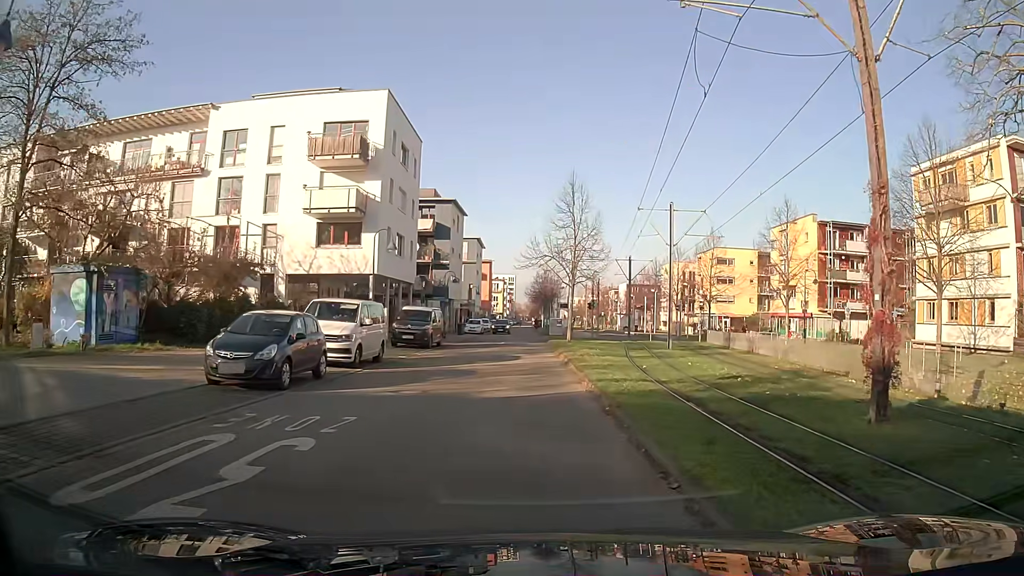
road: residential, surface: asphalt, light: Day
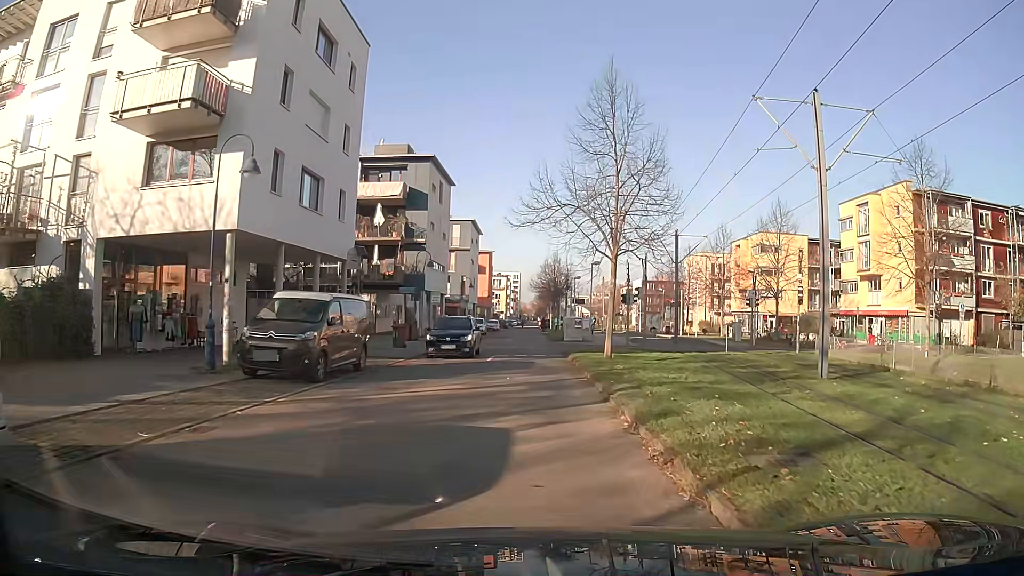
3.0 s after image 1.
(0.0, +17.6) m; 0°
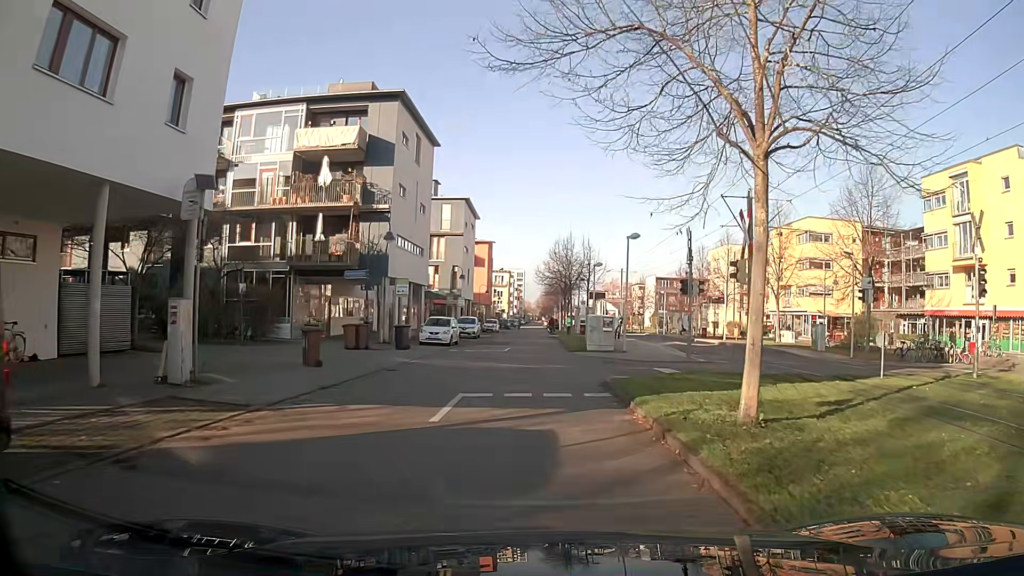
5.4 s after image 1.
(-0.1, +13.9) m; 0°
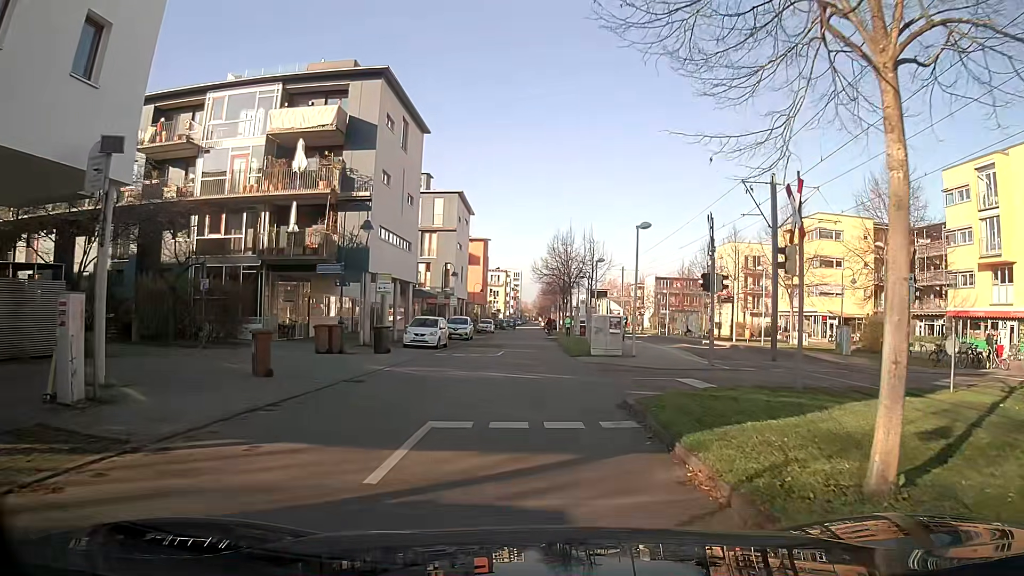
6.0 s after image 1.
(0.0, +3.5) m; 0°
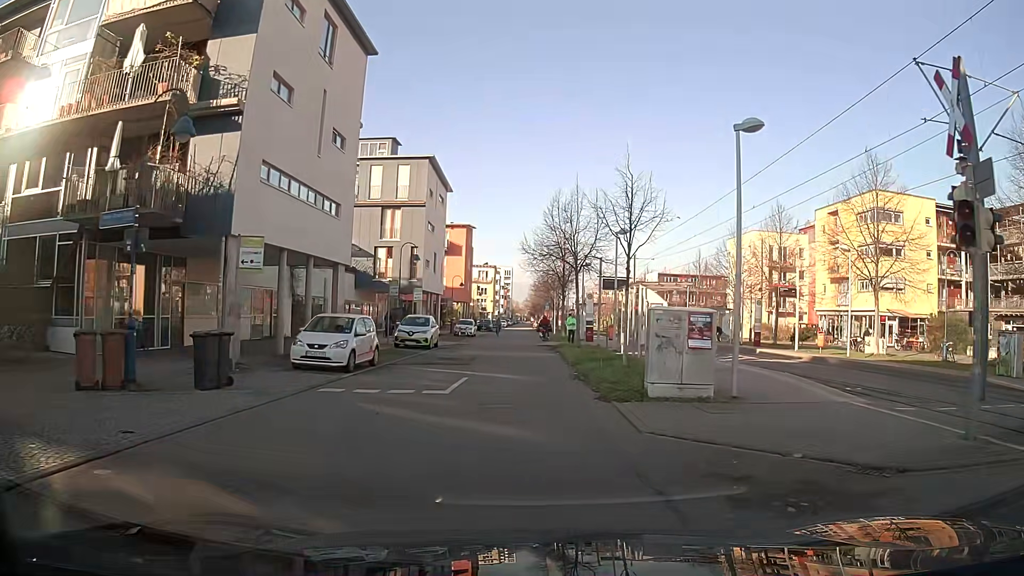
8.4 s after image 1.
(+0.1, +13.7) m; 0°
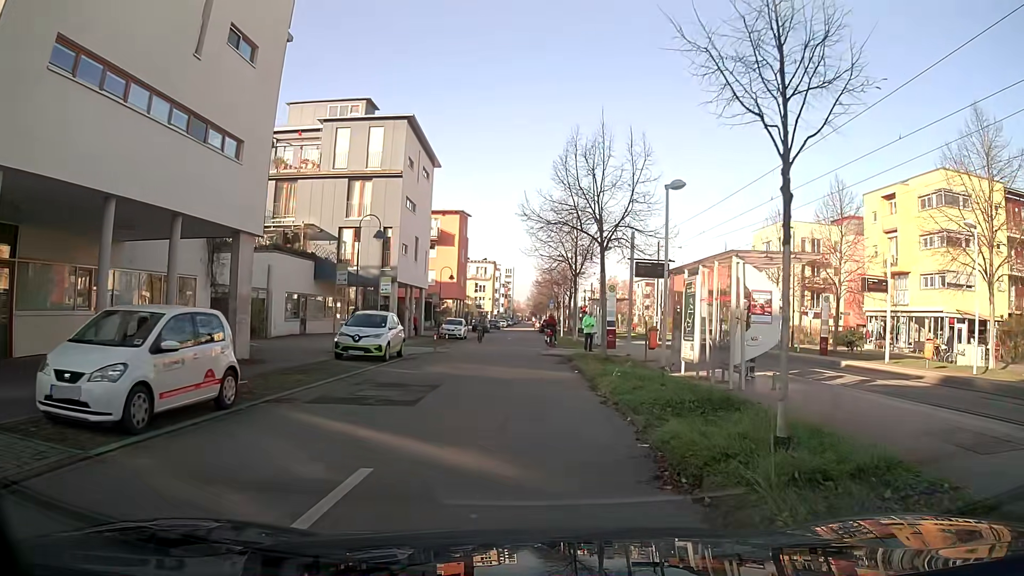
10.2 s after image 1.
(0.0, +10.0) m; 0°
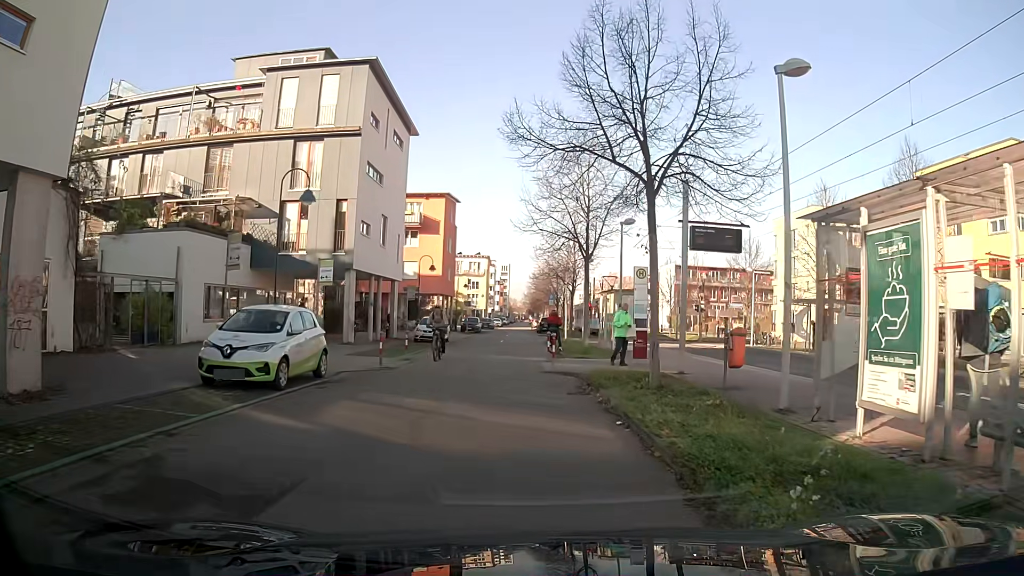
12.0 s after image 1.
(0.0, +9.0) m; 0°
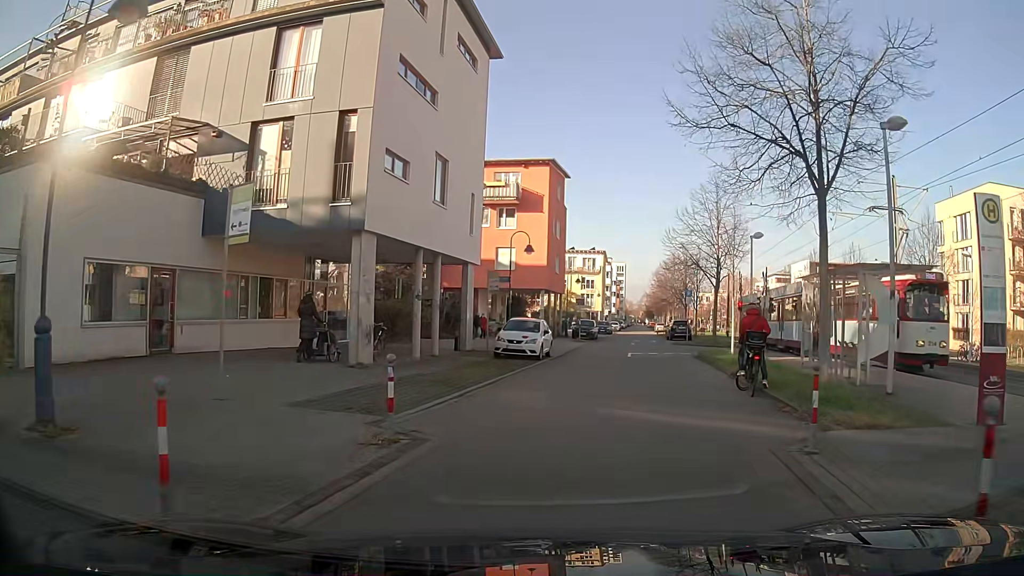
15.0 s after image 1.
(-1.1, +13.9) m; -8°
(+1, +10) (+3, +20) (+5, +30) (+6, +39) (+7, +49) (+8, +59) (+10, +69) (+11, +79) (+12, +89) (+14, +99) m
